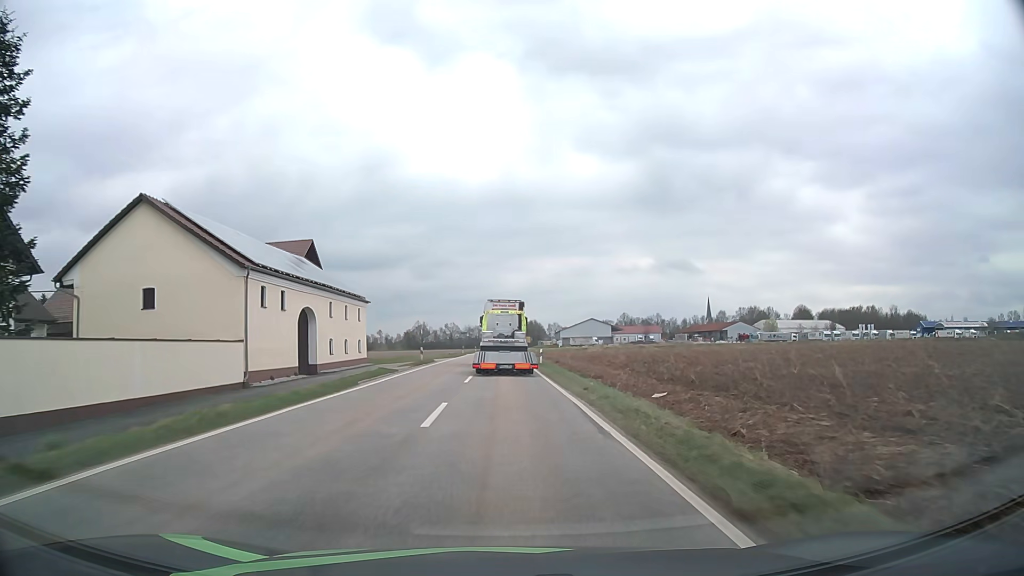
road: tertiary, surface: asphalt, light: Day
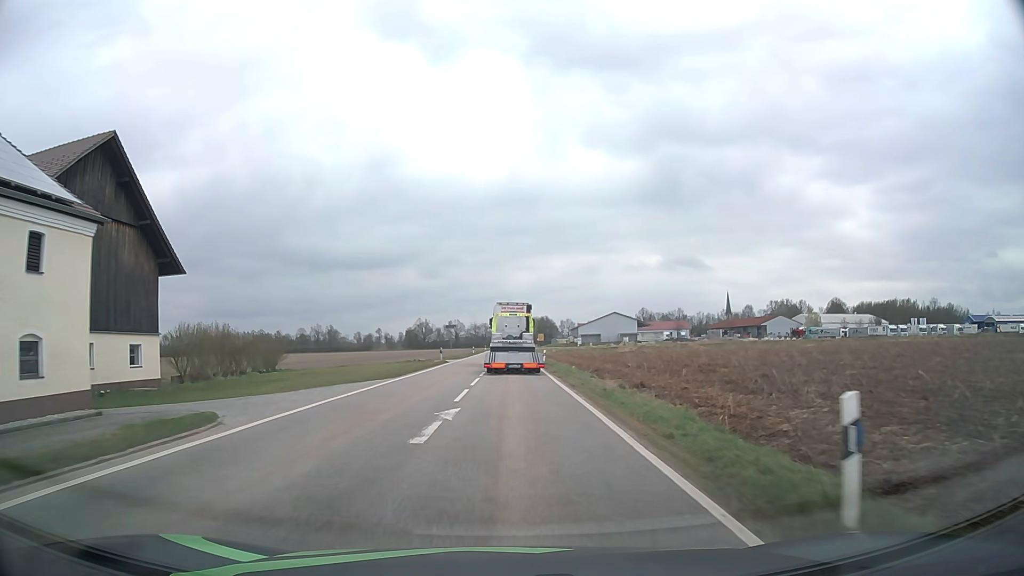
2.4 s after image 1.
(-0.3, +37.5) m; -1°
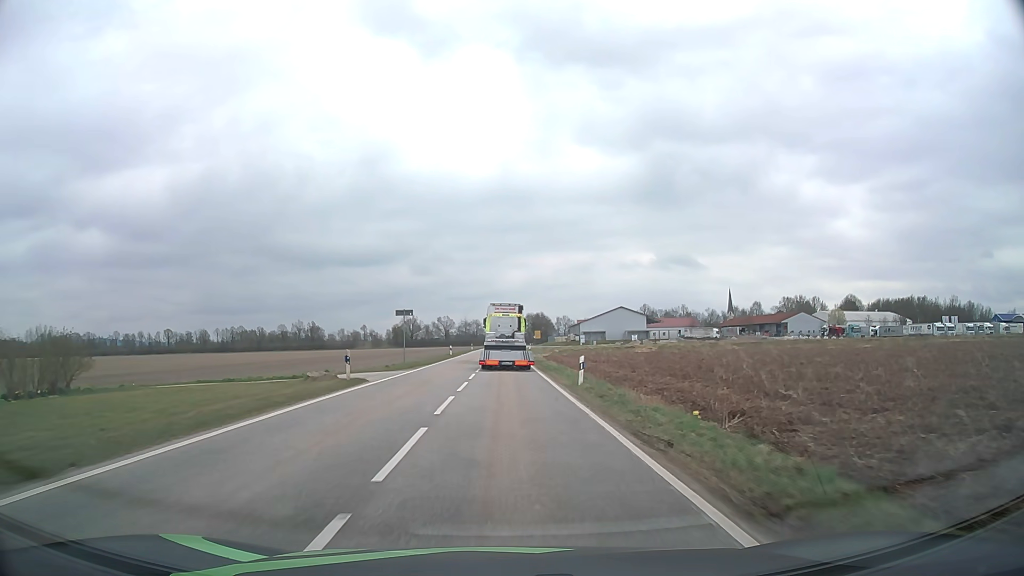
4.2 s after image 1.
(+0.2, +27.1) m; +1°
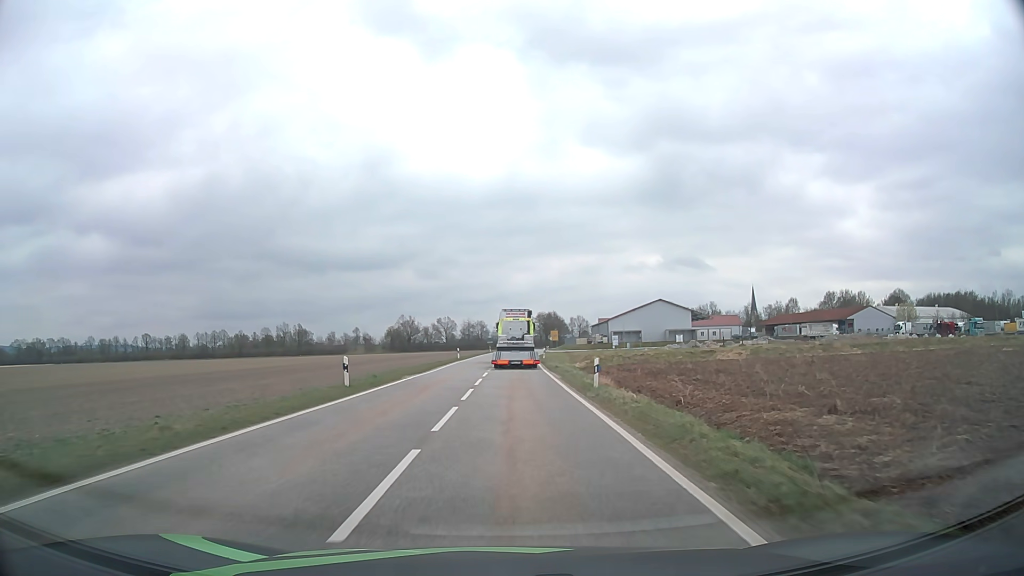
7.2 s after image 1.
(-0.3, +44.5) m; -1°
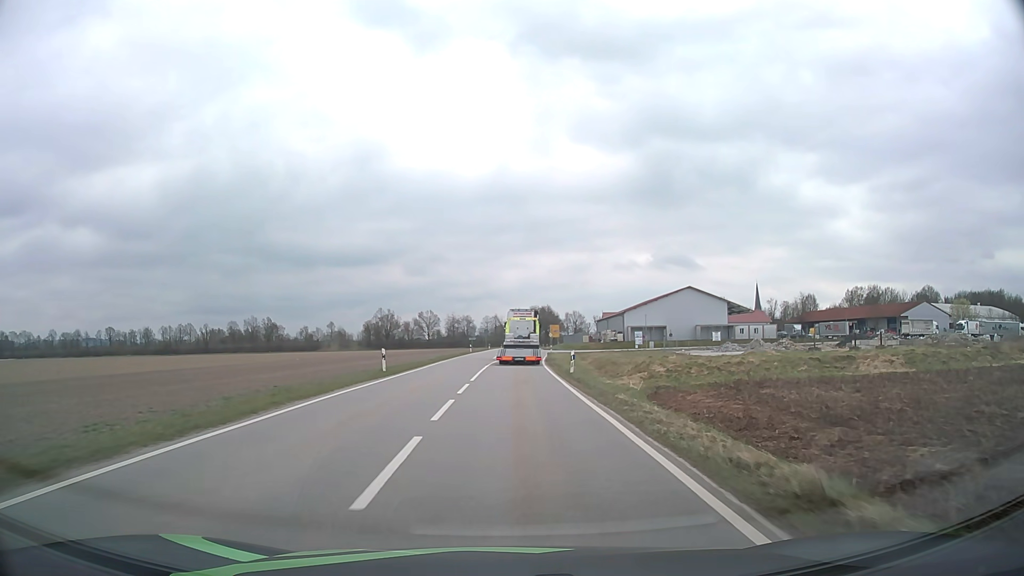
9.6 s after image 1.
(+0.3, +35.2) m; +1°
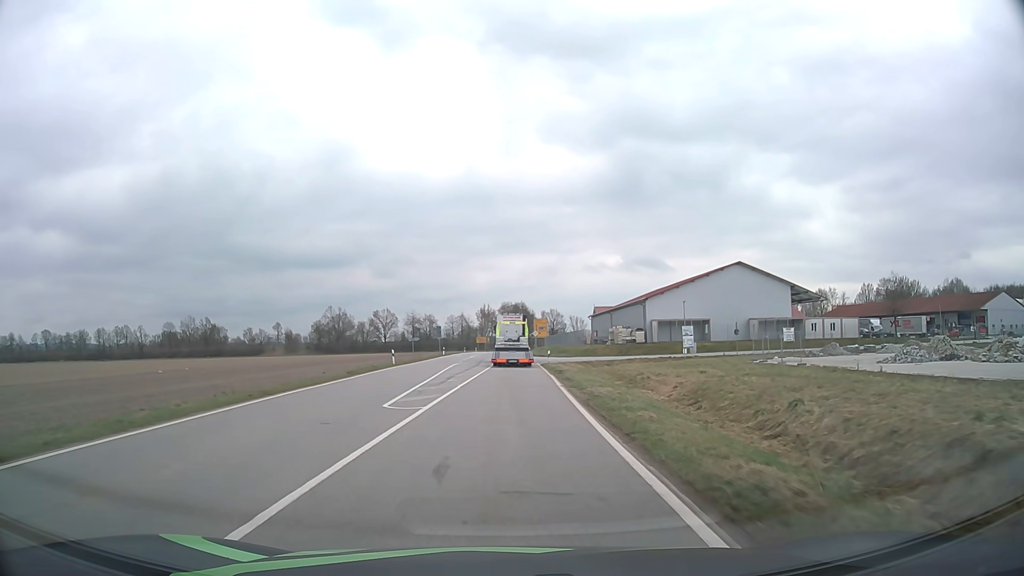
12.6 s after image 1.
(+0.9, +43.2) m; +3°
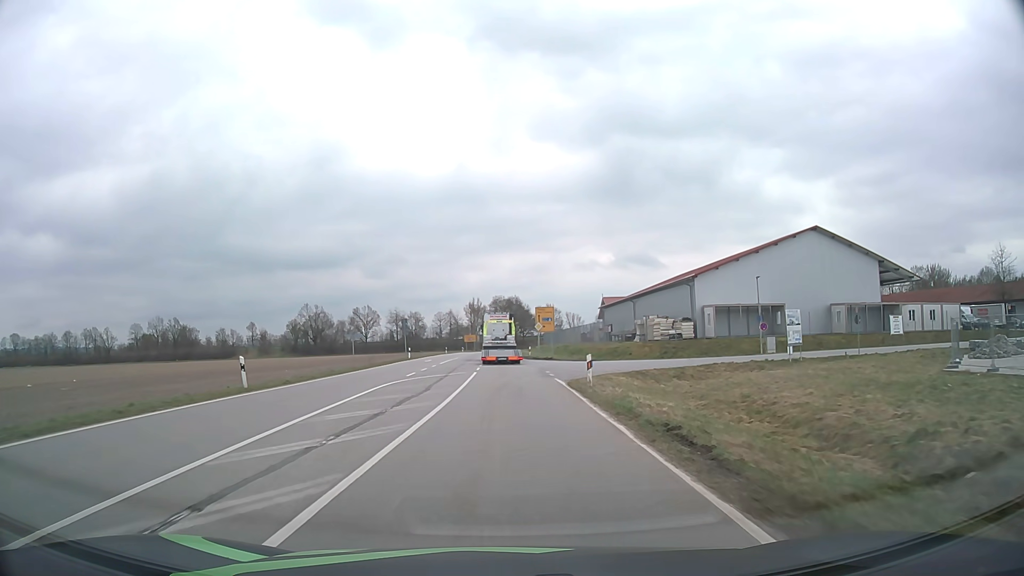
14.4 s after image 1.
(+0.2, +25.8) m; +1°
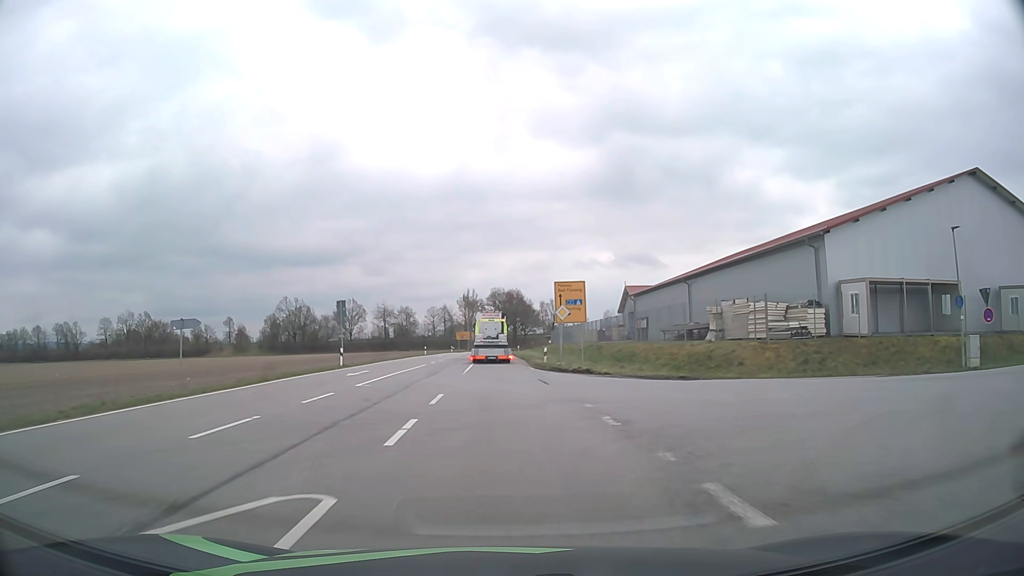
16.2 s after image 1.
(0.0, +26.2) m; 0°
(0, +10) (0, +20) (0, +30) (0, +40) (-1, +50) (-1, +60) (-1, +70) (-1, +80) (-2, +90) (-2, +100) m
